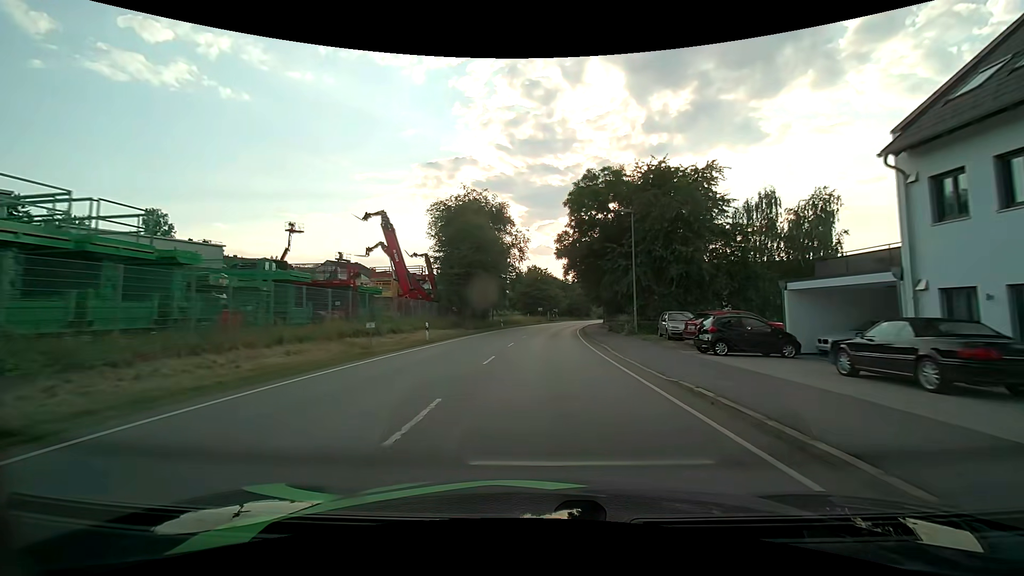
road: primary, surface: asphalt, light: Day
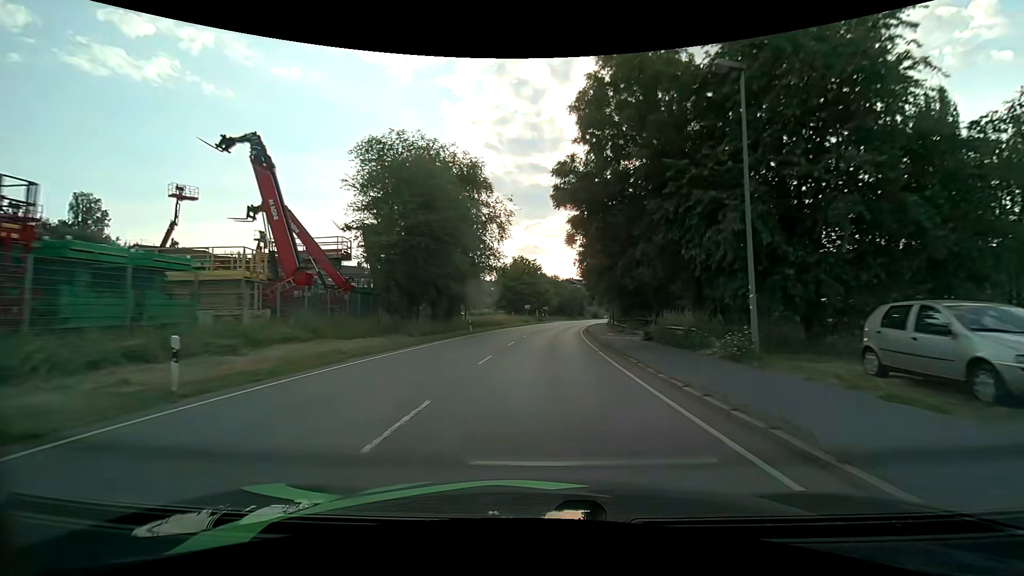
(+0.2, +18.4) m; +1°
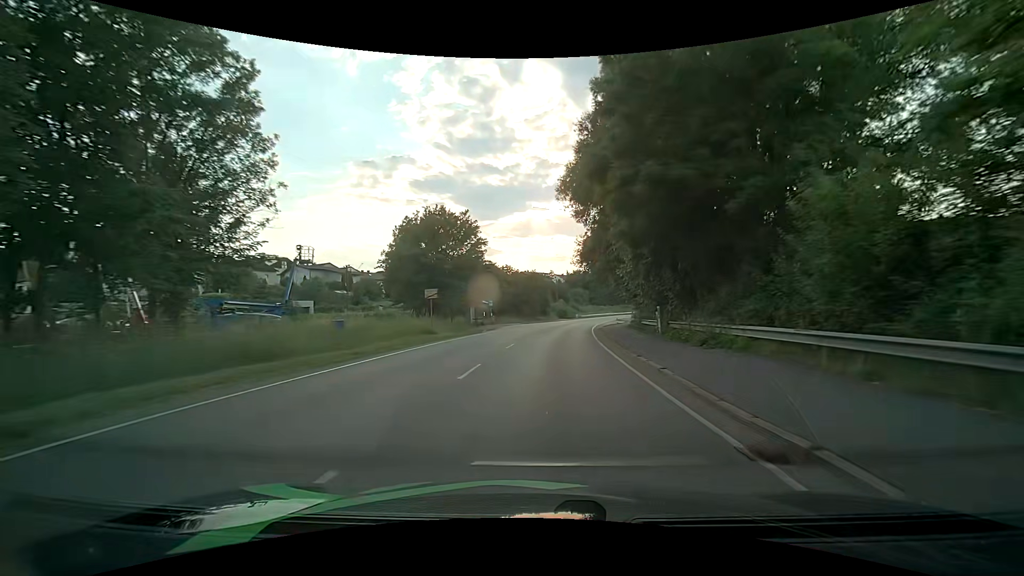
(+1.9, +48.8) m; +5°
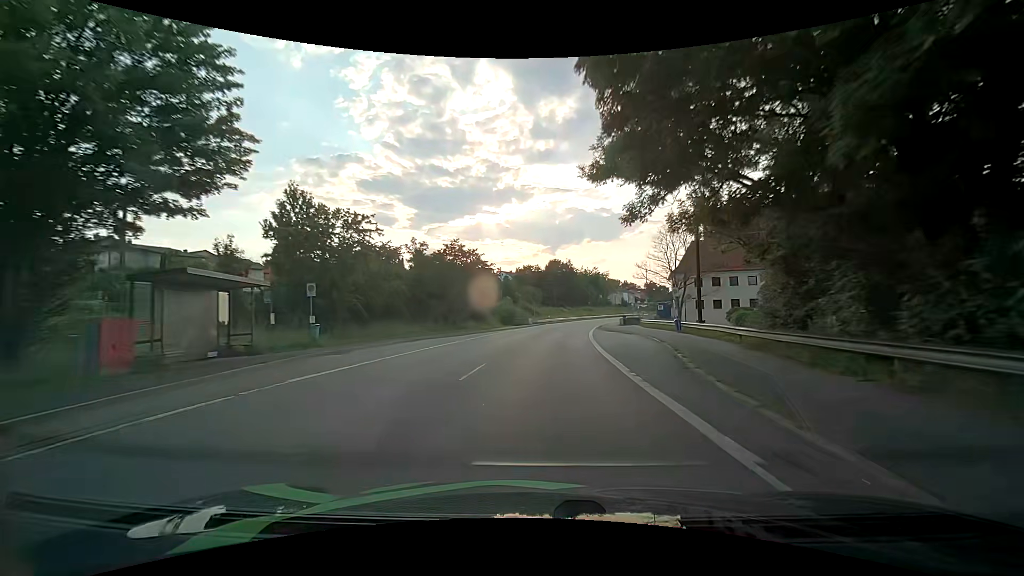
(+2.3, +41.7) m; +6°
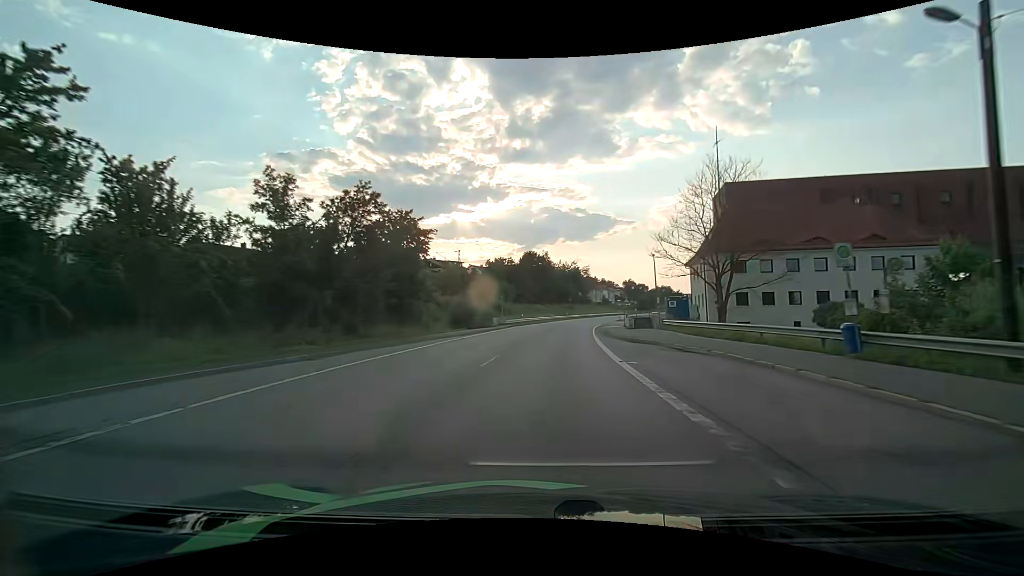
(+0.6, +21.7) m; +3°
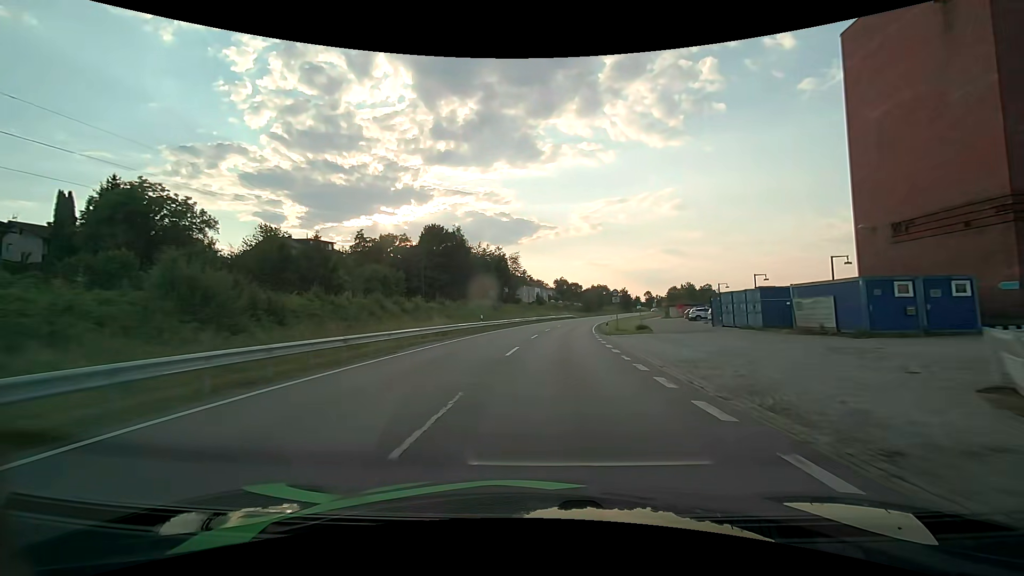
(+4.3, +56.1) m; +9°
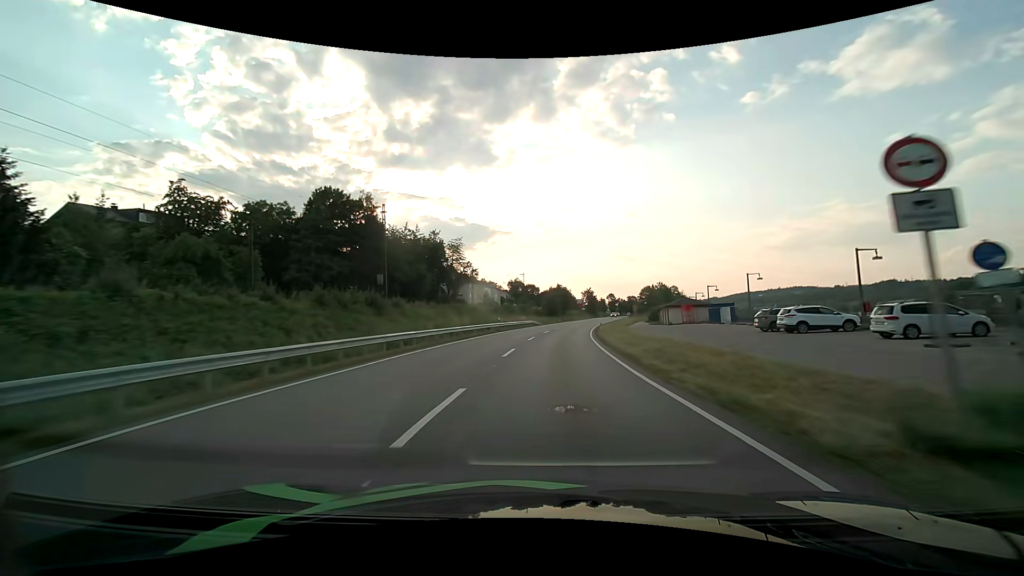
(+1.4, +35.4) m; +5°
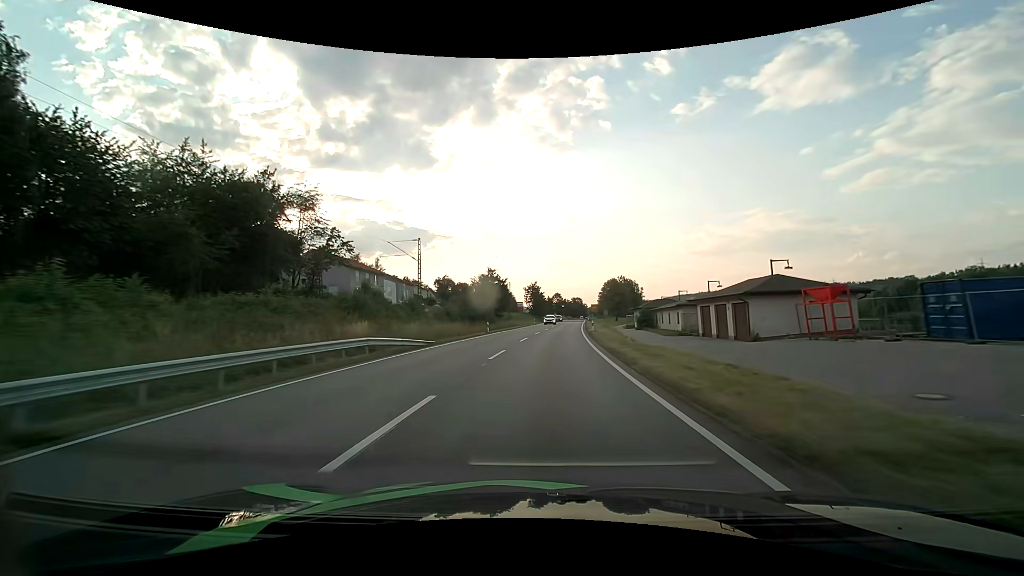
(+3.0, +48.6) m; +7°
(0, +10) (0, +20) (+1, +30) (+1, +40) (+2, +50) (+3, +60) (+4, +70) (+5, +80) (+6, +90) (+6, +100) m
